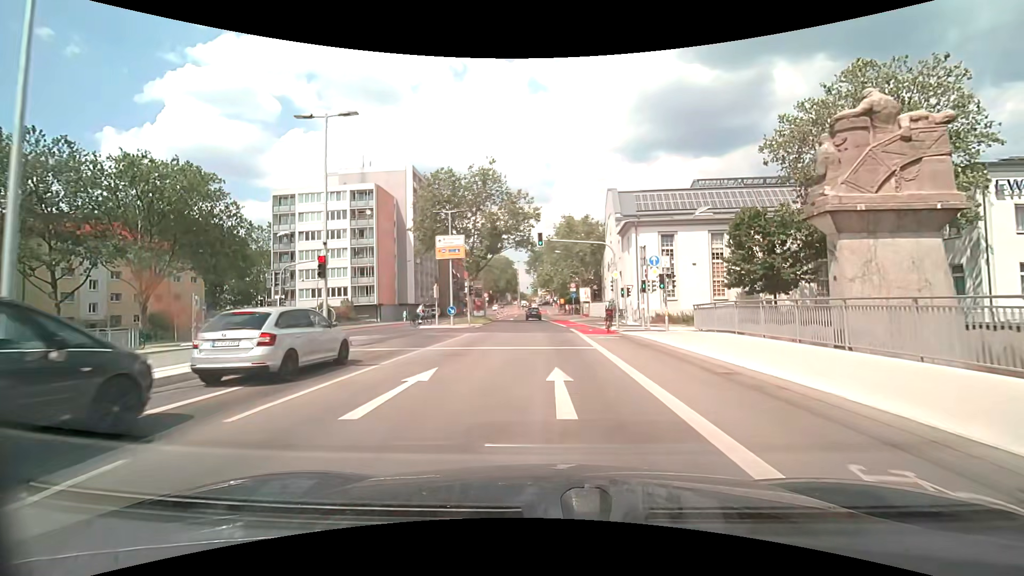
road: secondary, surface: asphalt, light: Day
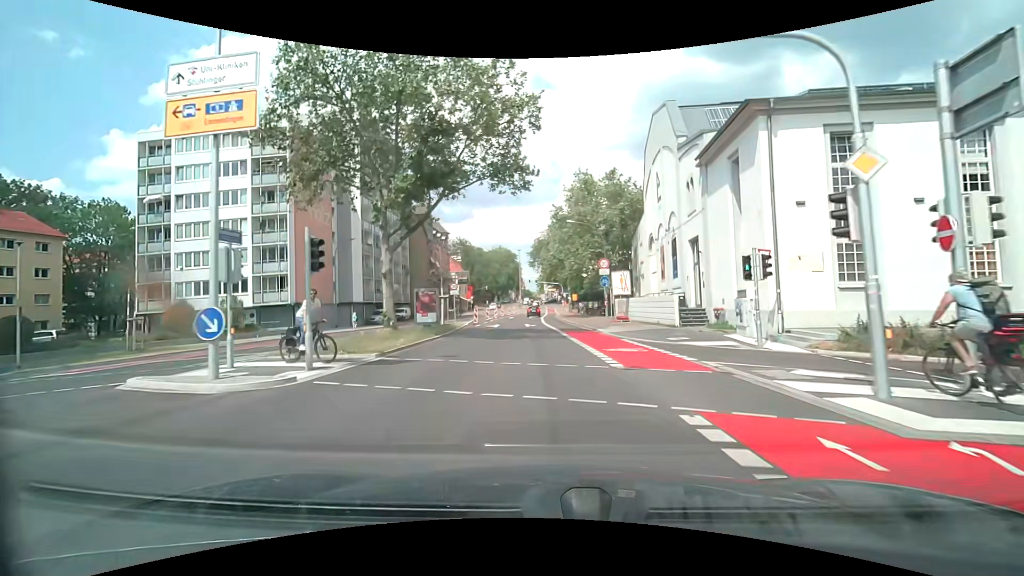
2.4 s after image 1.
(+0.1, +25.1) m; 0°
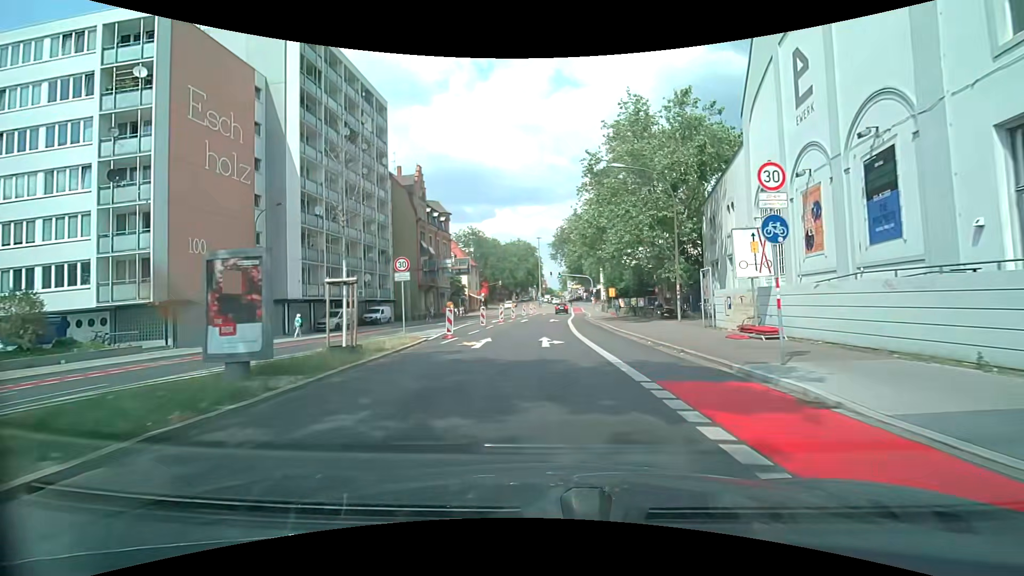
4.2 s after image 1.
(-0.5, +18.9) m; -3°
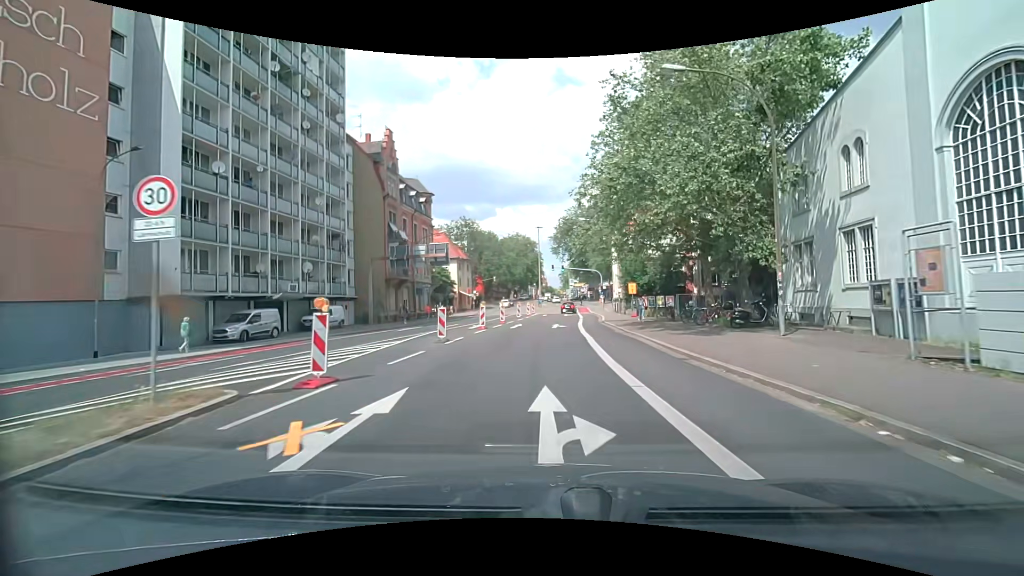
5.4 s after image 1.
(0.0, +12.6) m; 0°
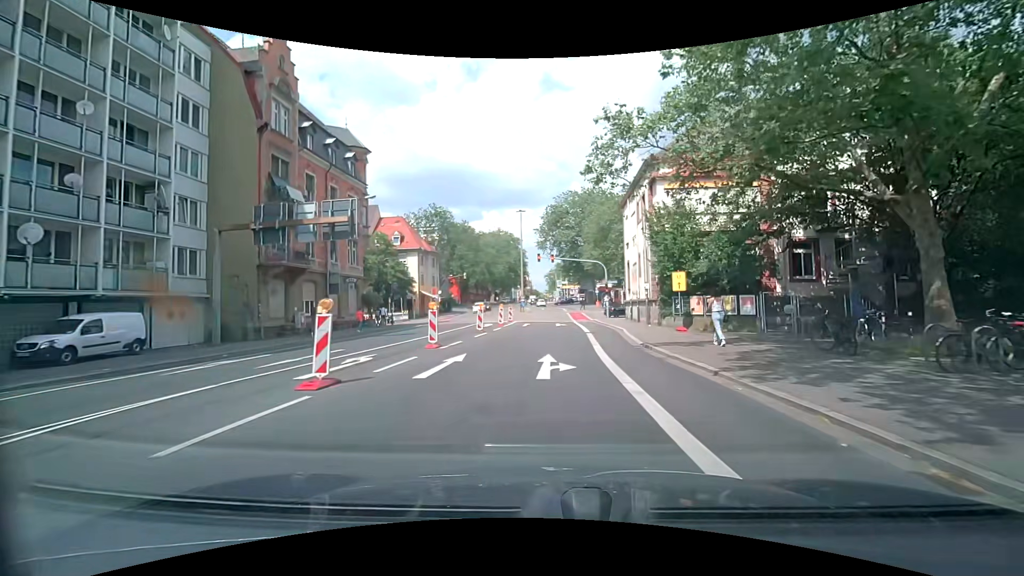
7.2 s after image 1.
(+0.3, +19.0) m; +2°
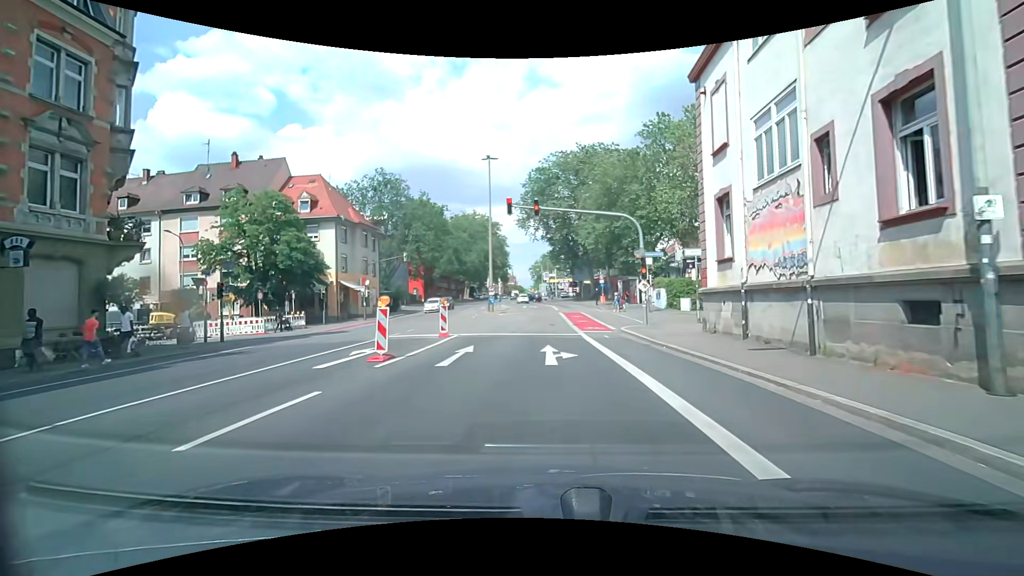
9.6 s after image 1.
(+0.6, +23.7) m; +2°
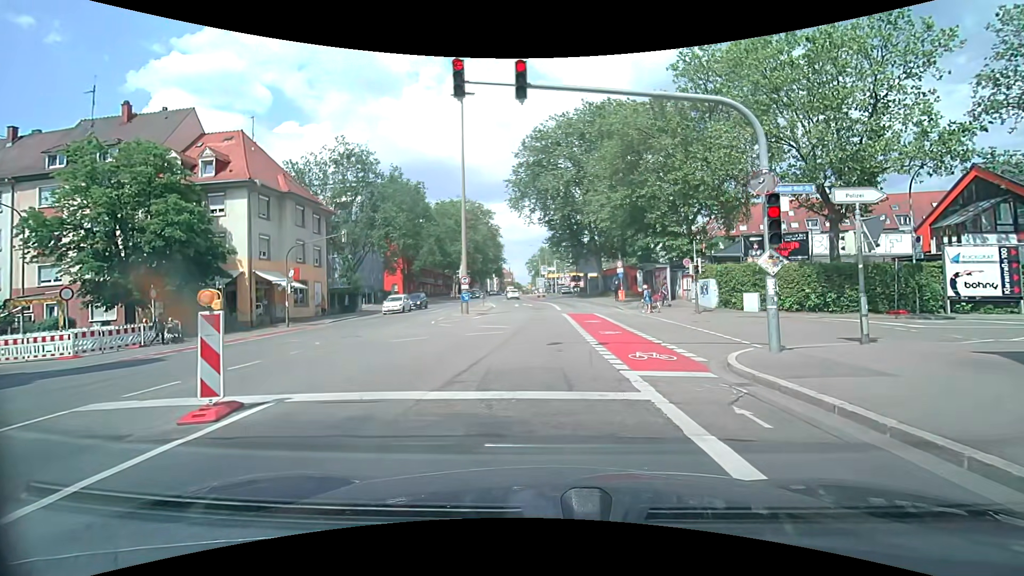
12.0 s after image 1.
(0.0, +13.4) m; 0°
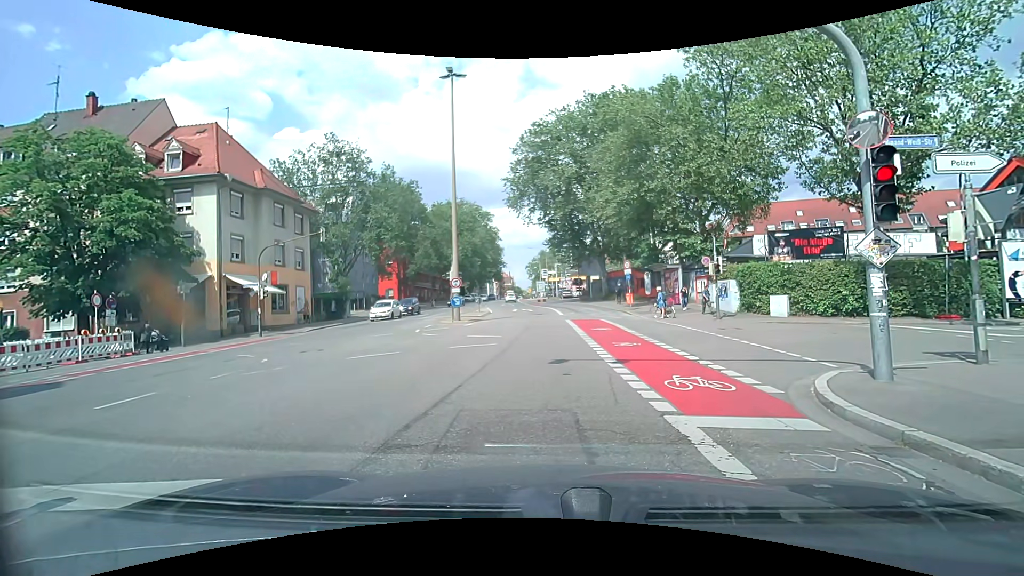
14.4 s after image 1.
(0.0, +3.1) m; -2°
(0, +10) (0, +20) (+1, +30) (0, +40) (0, +50) (-1, +60) (-2, +70) (-3, +80) (-4, +90) (-4, +100) m
